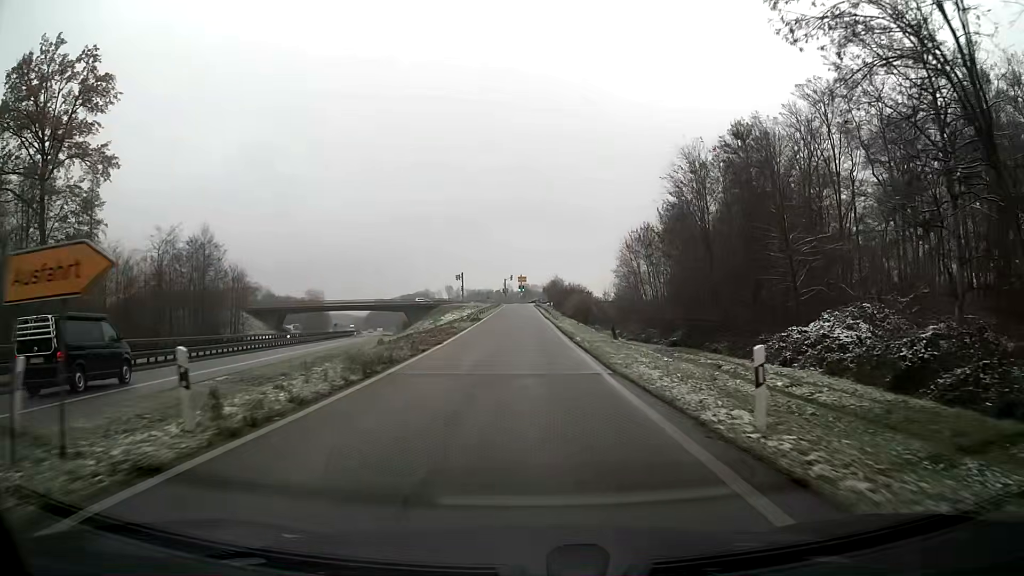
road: trunk_link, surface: asphalt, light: Day
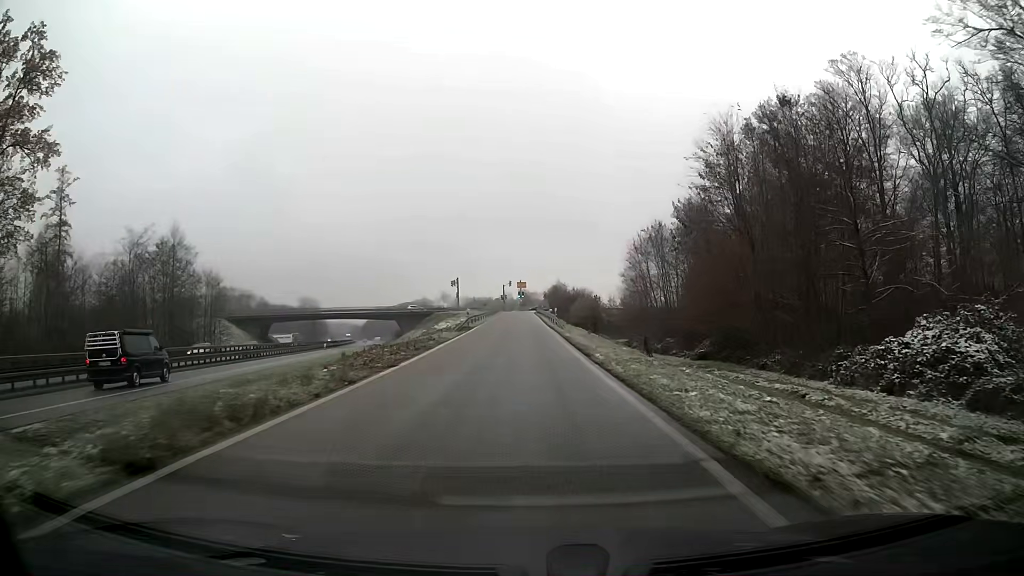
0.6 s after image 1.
(0.0, +9.0) m; 0°
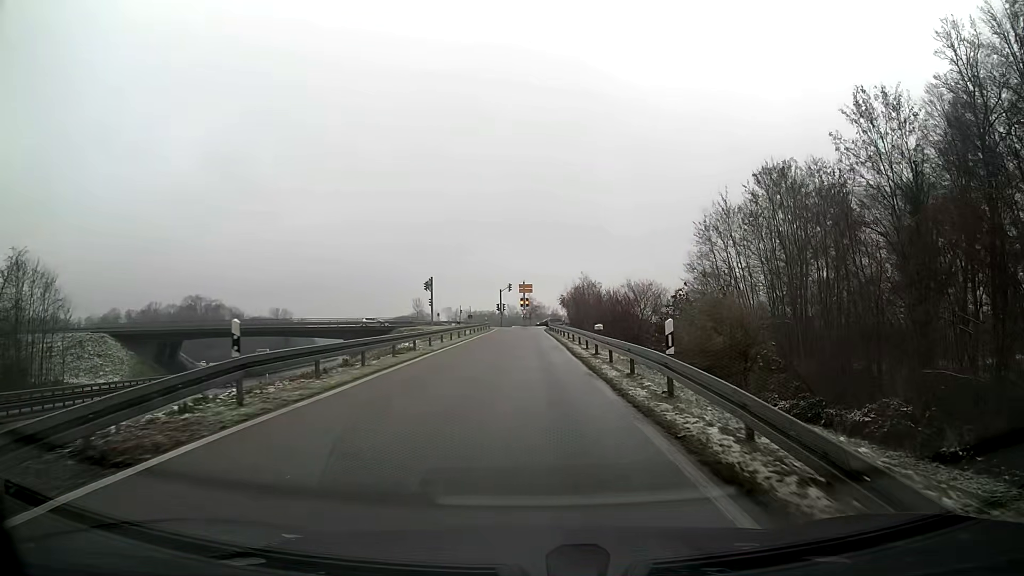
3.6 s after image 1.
(-0.1, +40.7) m; 0°
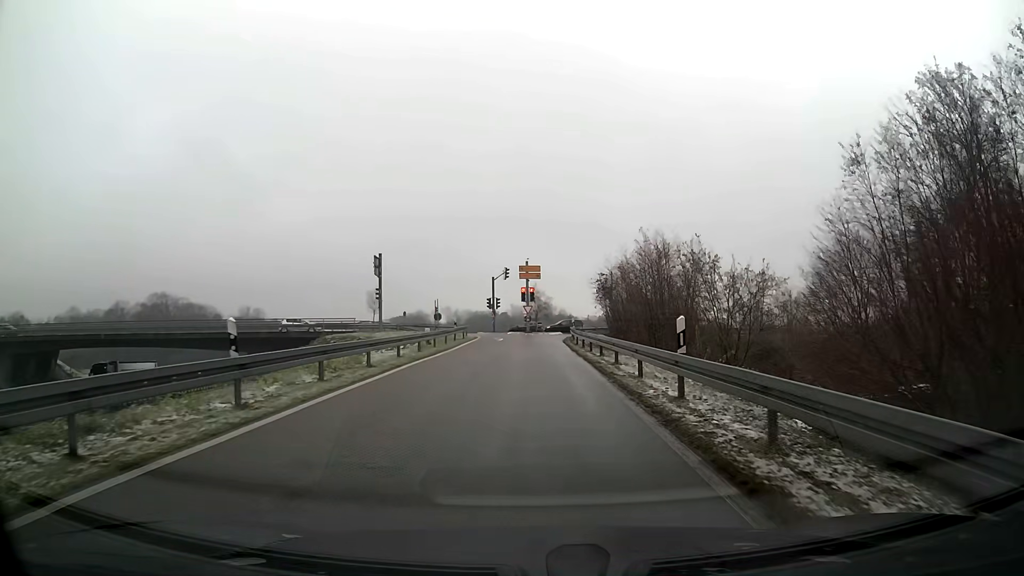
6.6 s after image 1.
(-0.1, +32.3) m; 0°
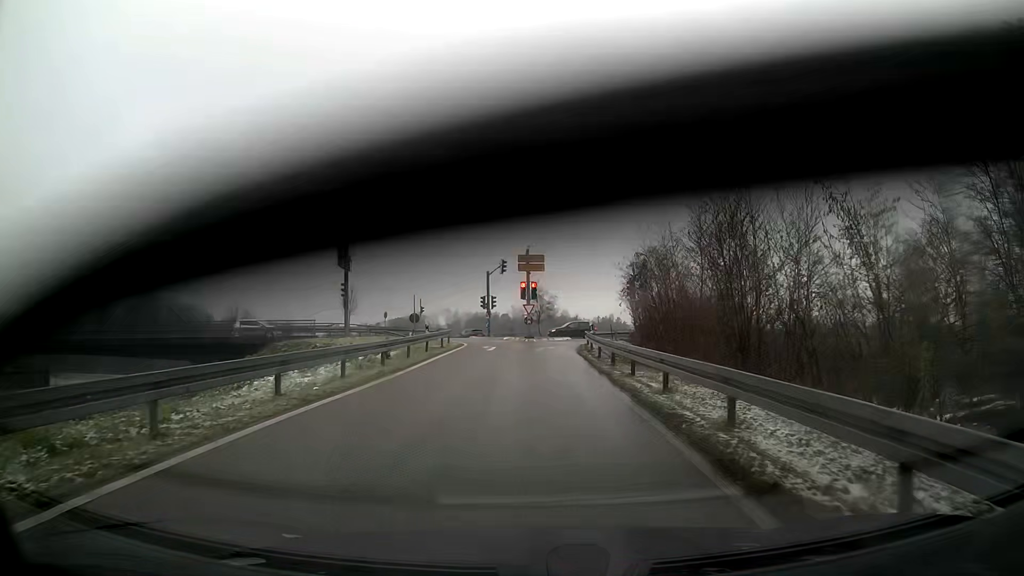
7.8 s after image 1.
(0.0, +10.5) m; 0°
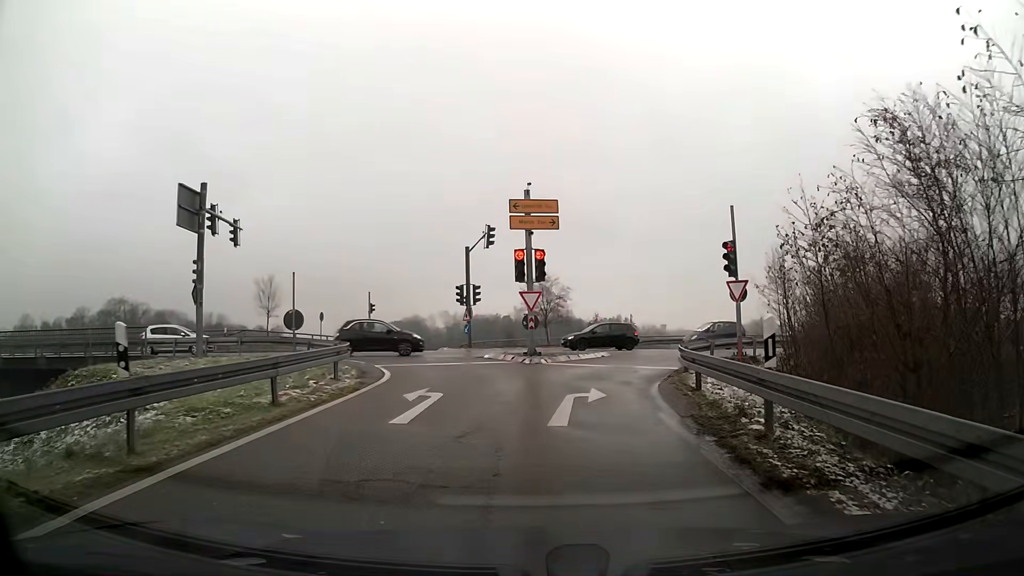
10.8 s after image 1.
(-0.1, +20.5) m; 0°
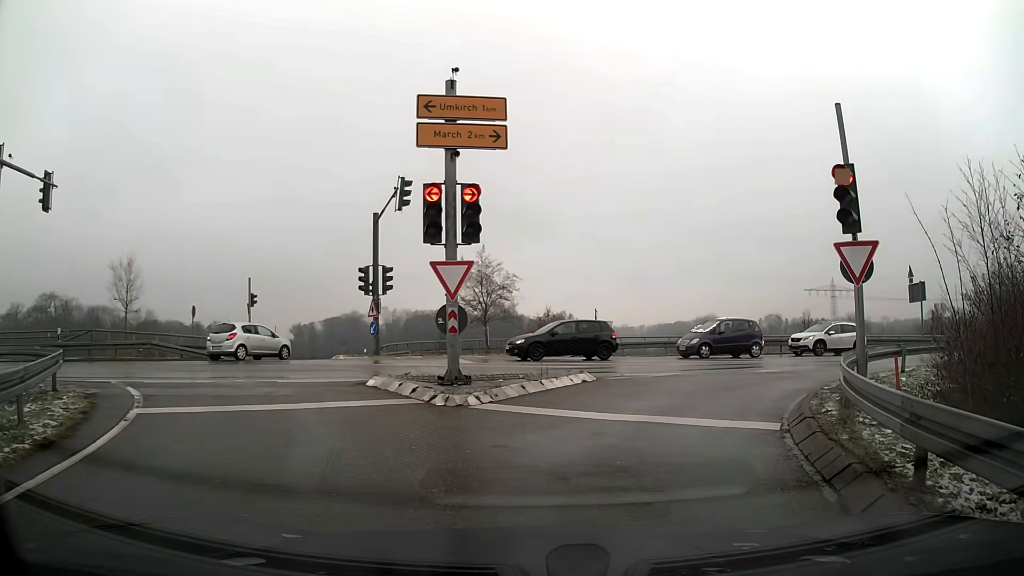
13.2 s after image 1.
(+0.4, +10.8) m; +6°
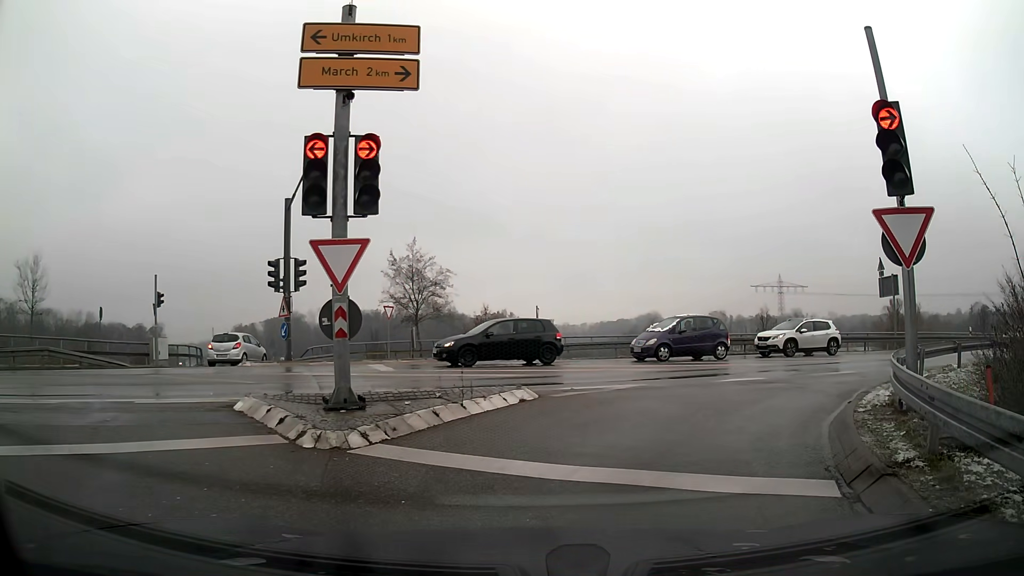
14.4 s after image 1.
(+0.1, +3.3) m; +4°
